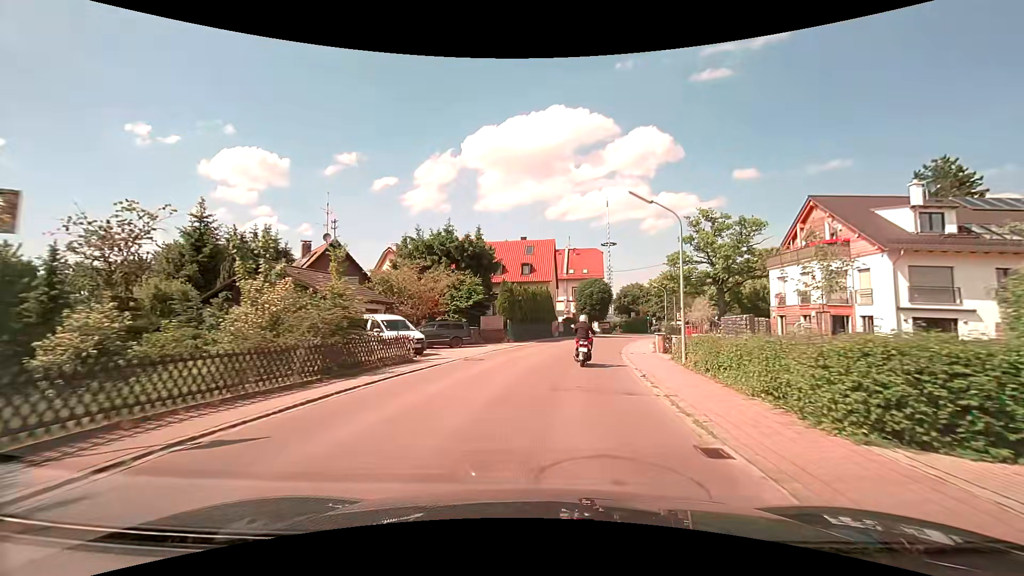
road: secondary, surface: asphalt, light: Day
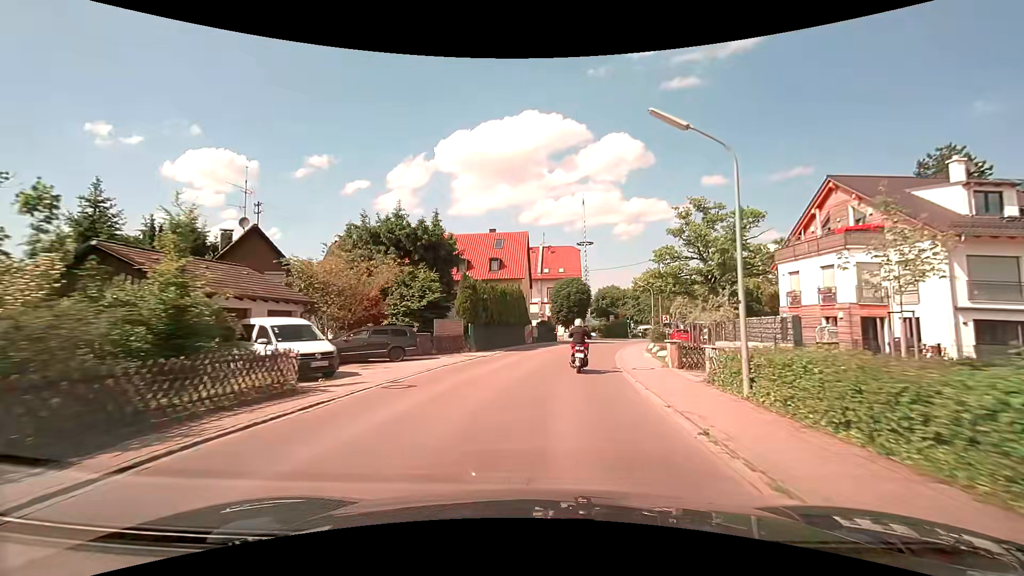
(+0.2, +6.9) m; +4°
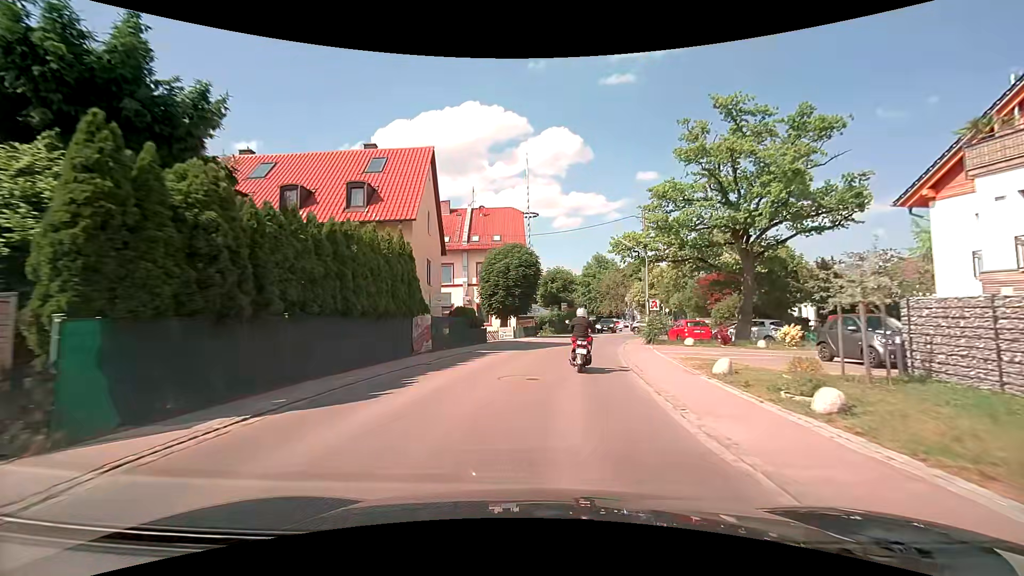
(+1.1, +20.6) m; +7°
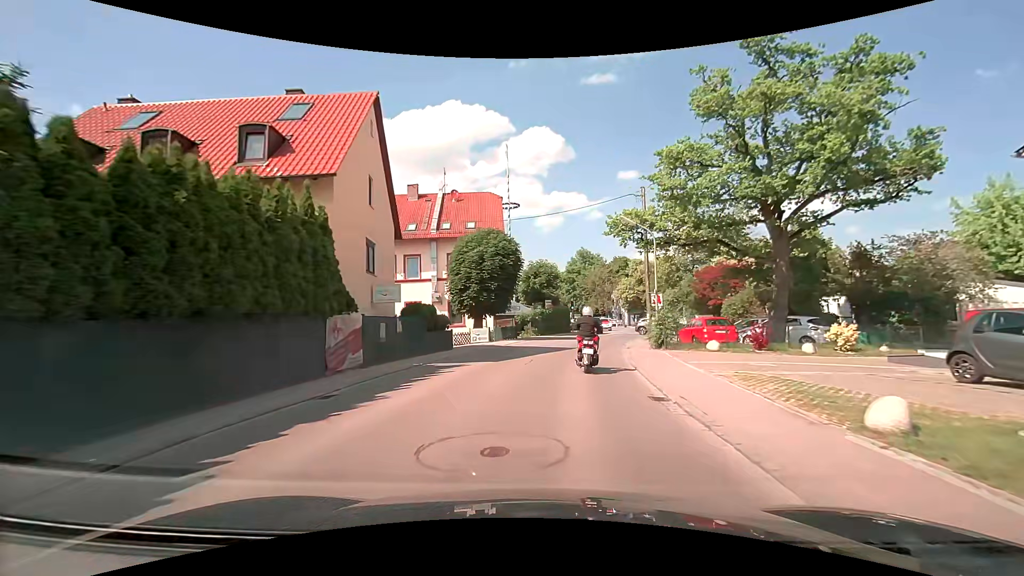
(+0.1, +6.1) m; +2°
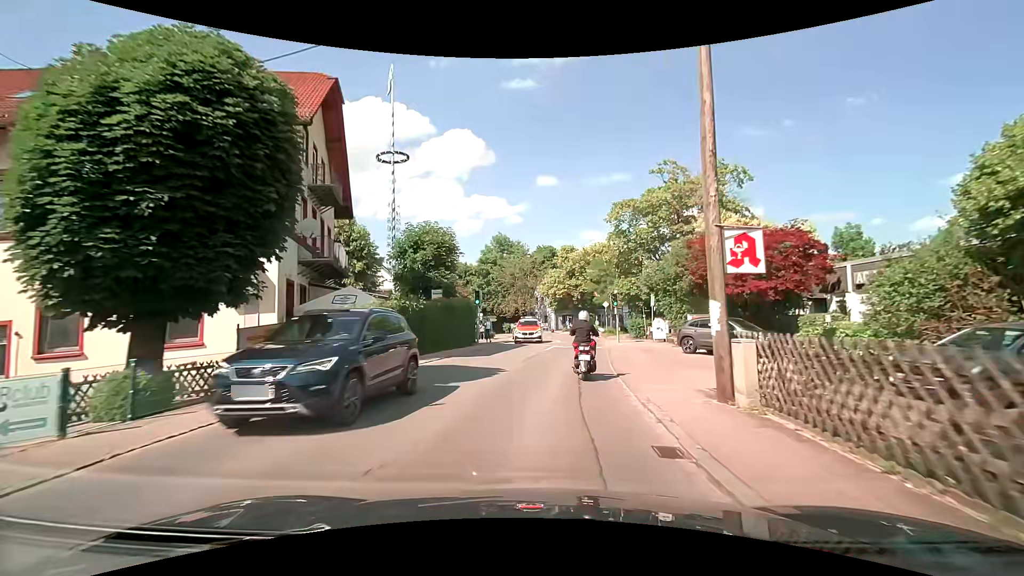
(+1.8, +22.5) m; +9°
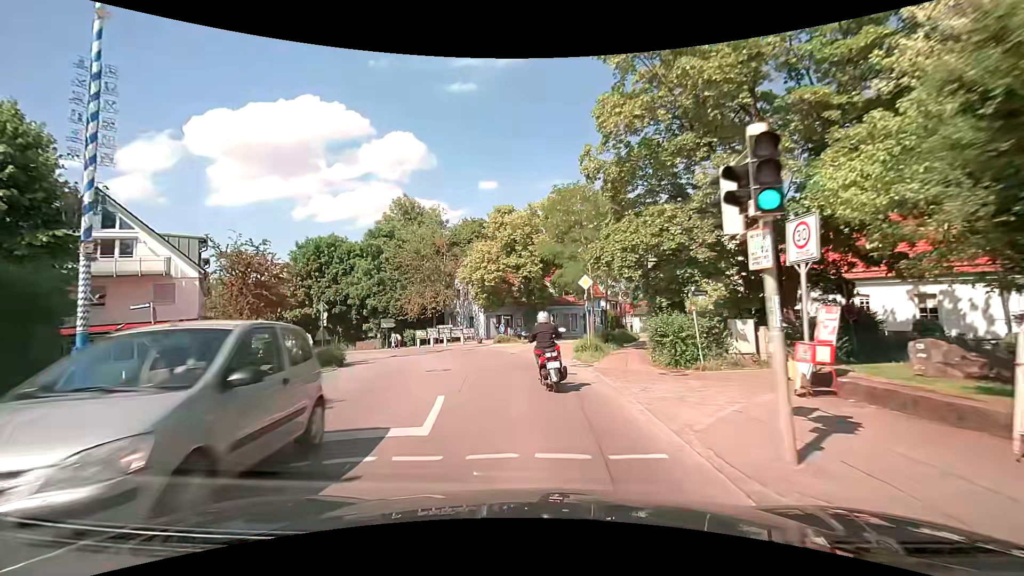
(+1.9, +27.6) m; +6°
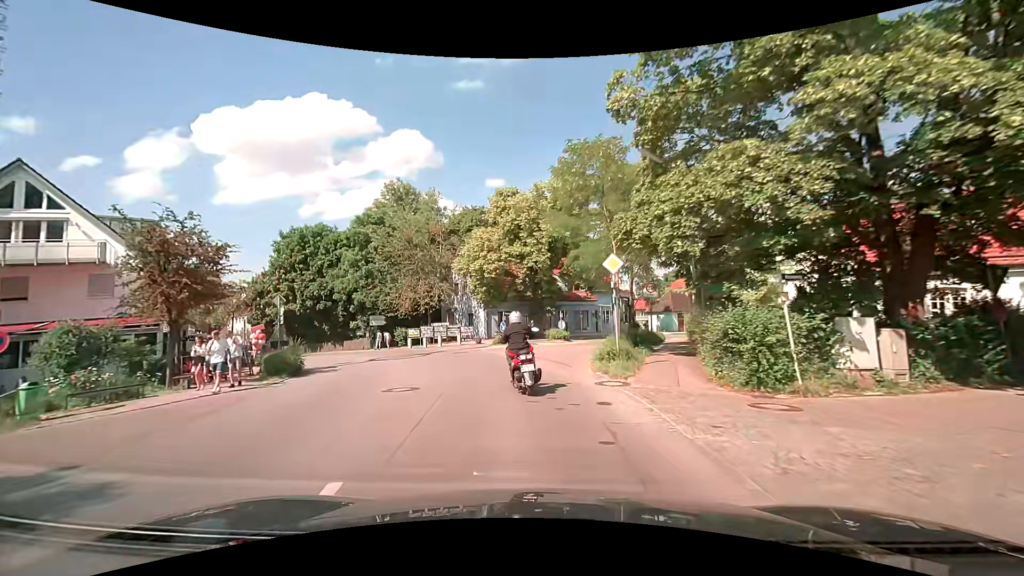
(0.0, +5.4) m; 0°
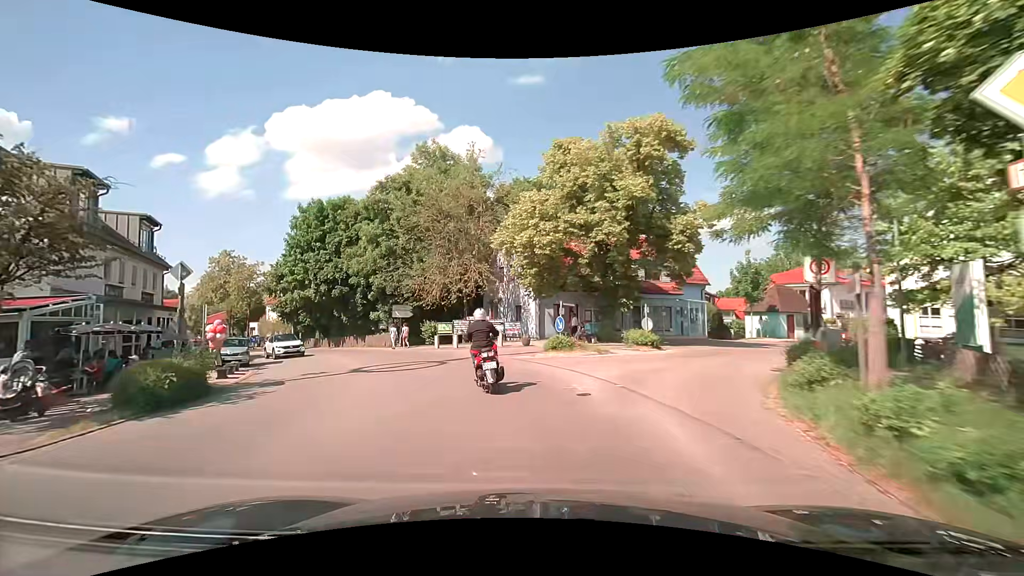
(-0.6, +10.2) m; -8°
(-1, +10) (-3, +20) (-8, +28) (-14, +37) (-19, +45) (-26, +53) (-32, +60) (-39, +68) (-46, +75) (-52, +82) m
